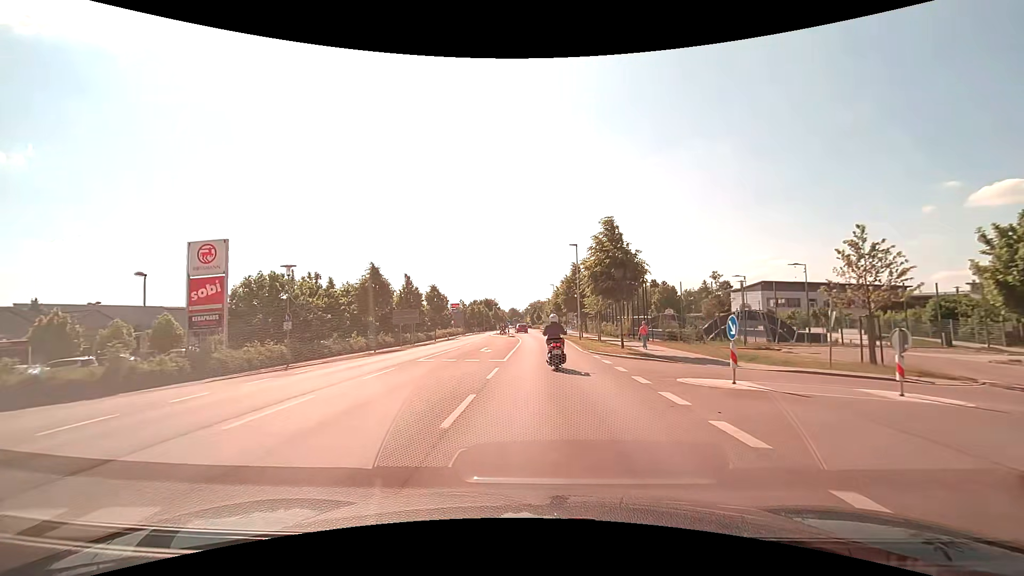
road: tertiary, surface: asphalt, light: Day
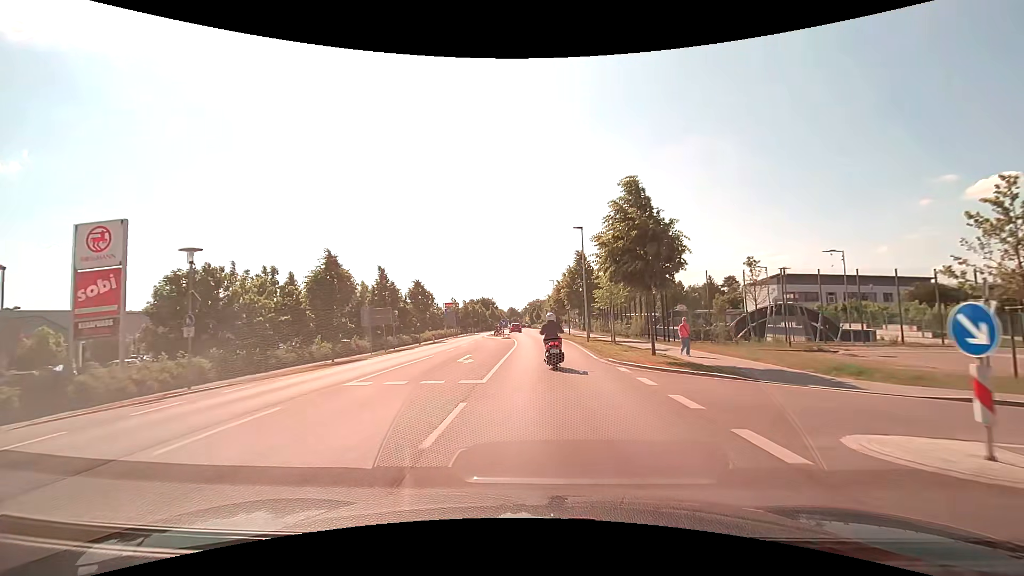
(0.0, +6.9) m; 0°
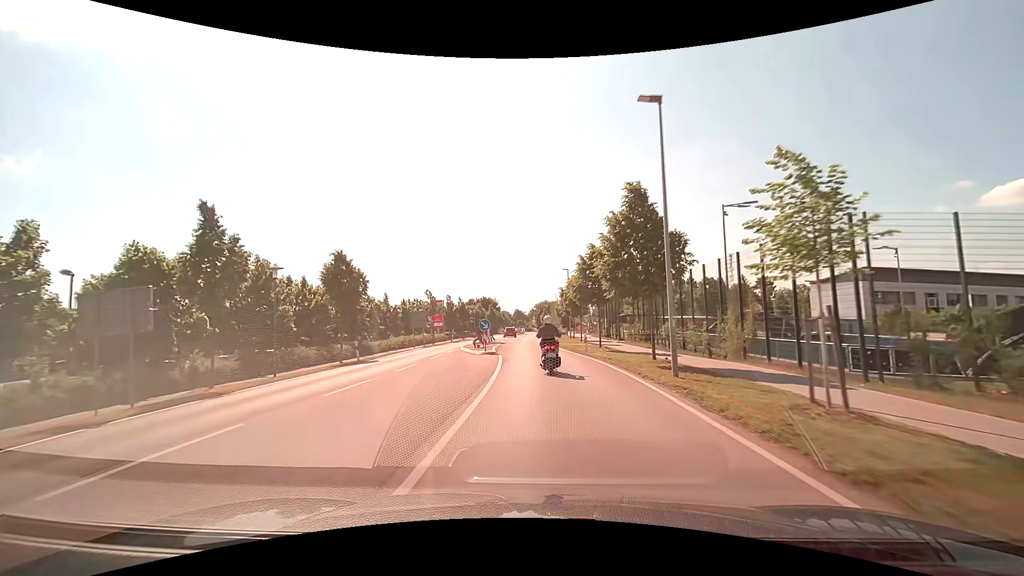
(-0.2, +20.6) m; -1°
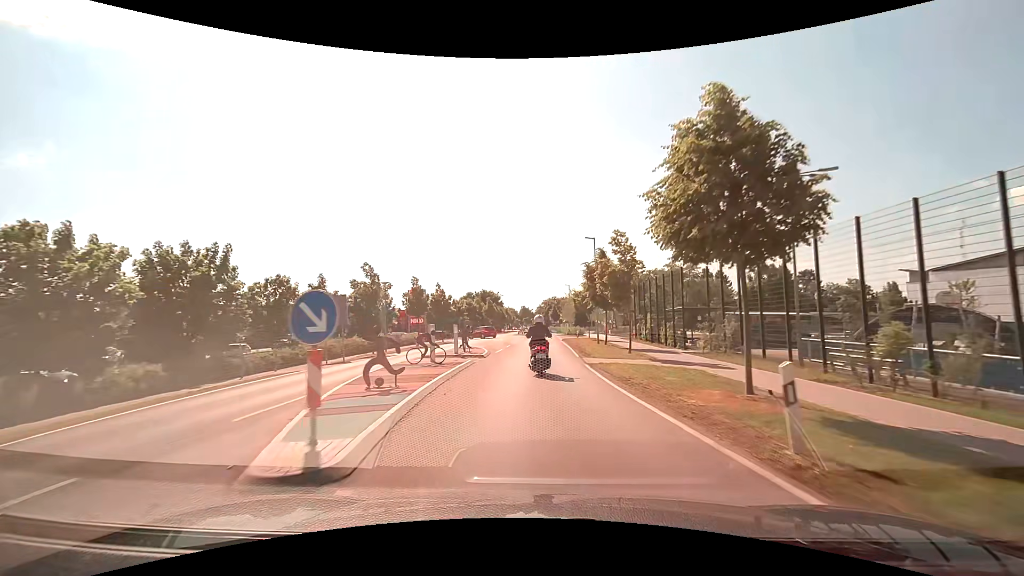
(-0.1, +20.5) m; -1°
(0, +10) (0, +20) (0, +30) (0, +40) (0, +50) (0, +60) (+1, +70) (+1, +80) (0, +90) (0, +100) m
